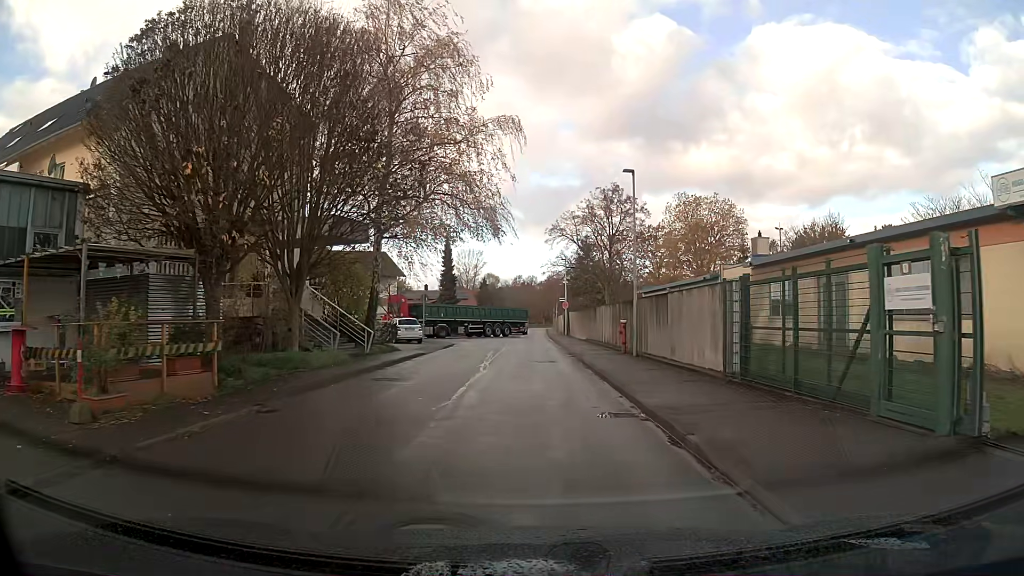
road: unclassified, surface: asphalt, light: Day
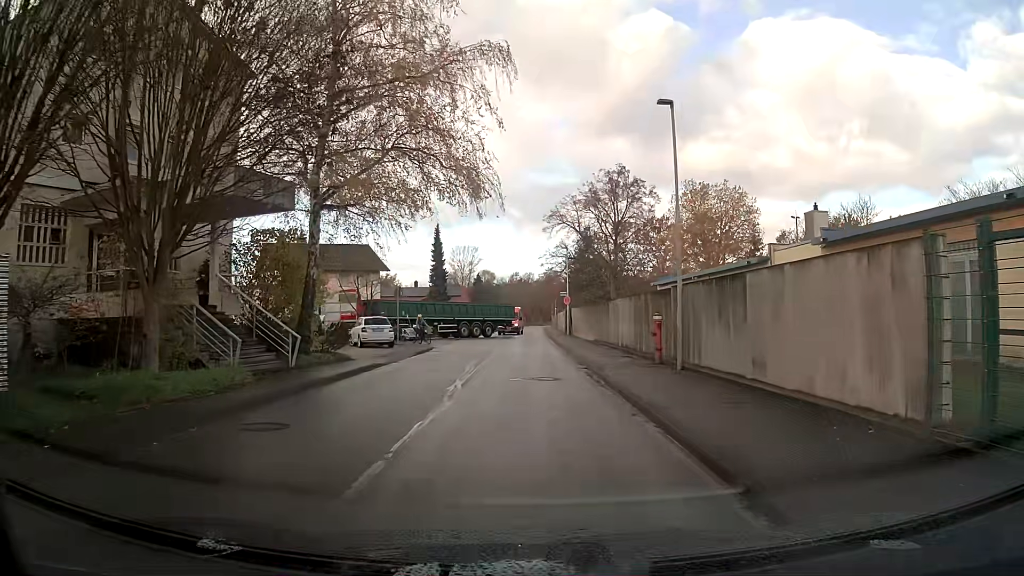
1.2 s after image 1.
(0.0, +7.4) m; 0°
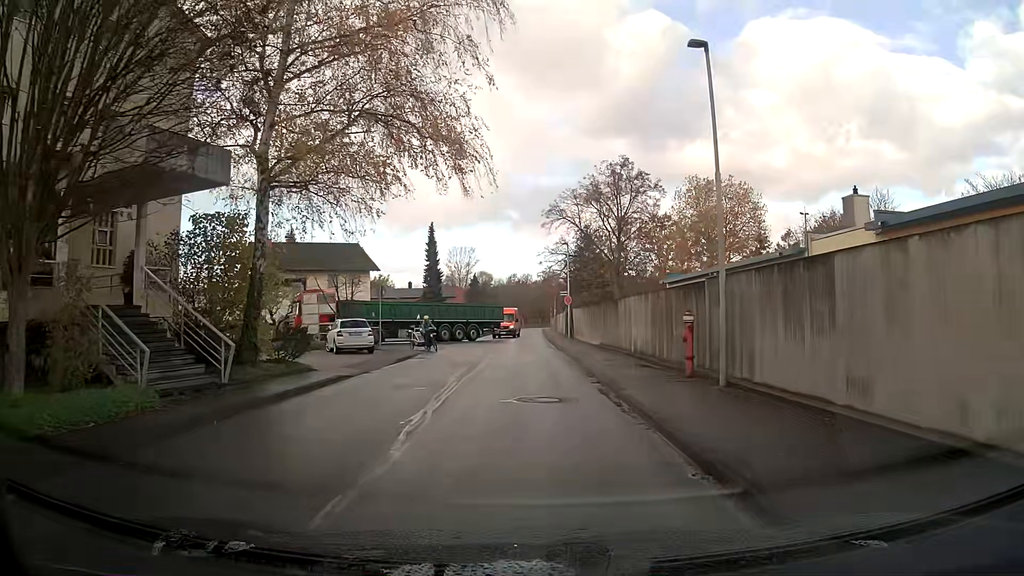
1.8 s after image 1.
(0.0, +3.8) m; 0°
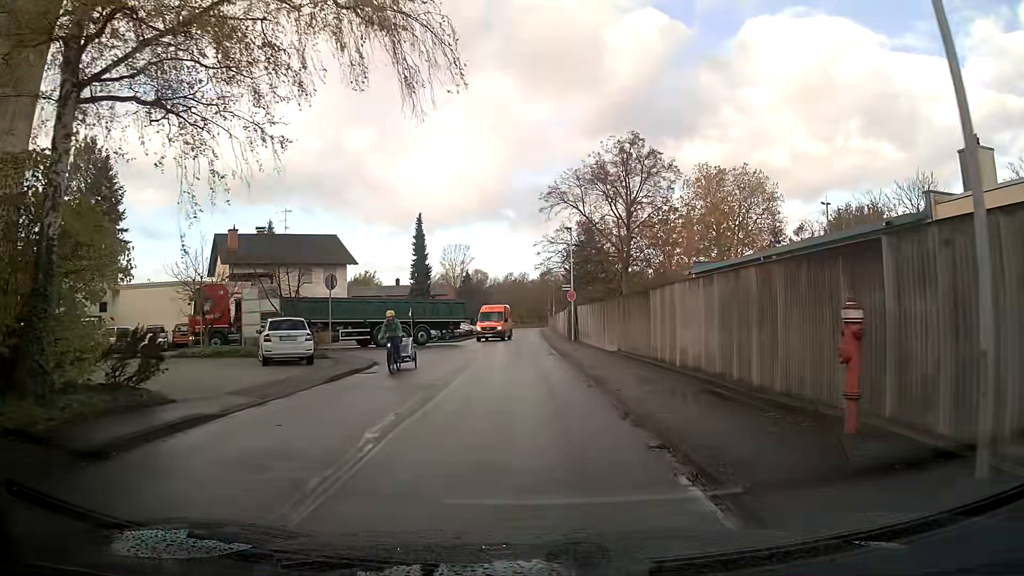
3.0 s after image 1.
(0.0, +7.6) m; 0°
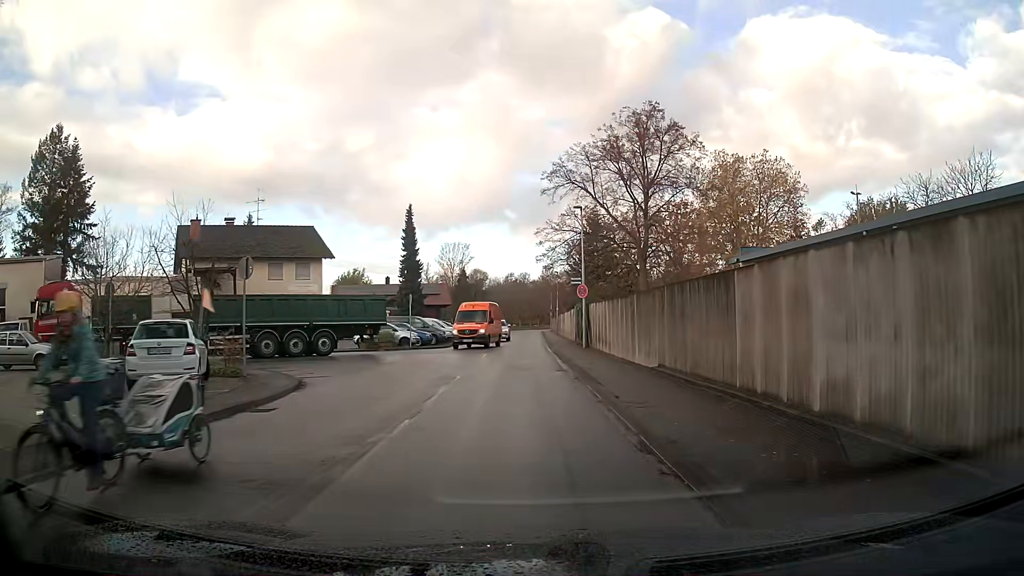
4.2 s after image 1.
(0.0, +7.7) m; -1°
(0, +10) (0, +20) (0, +30) (0, +40) (0, +50) (+1, +60) (+1, +70) (+1, +80) (+2, +90) (+2, +100) m
